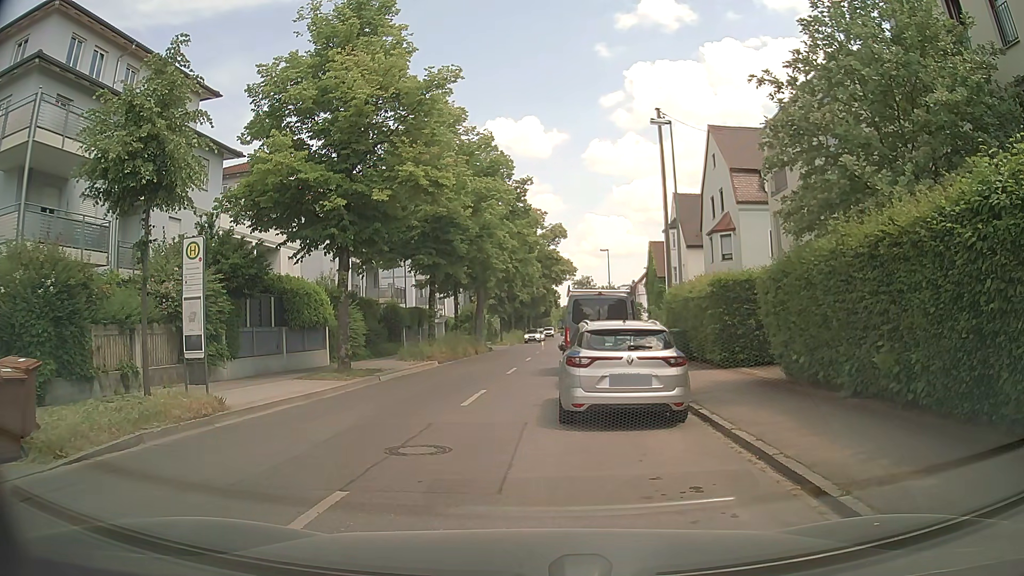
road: tertiary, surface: asphalt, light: Day
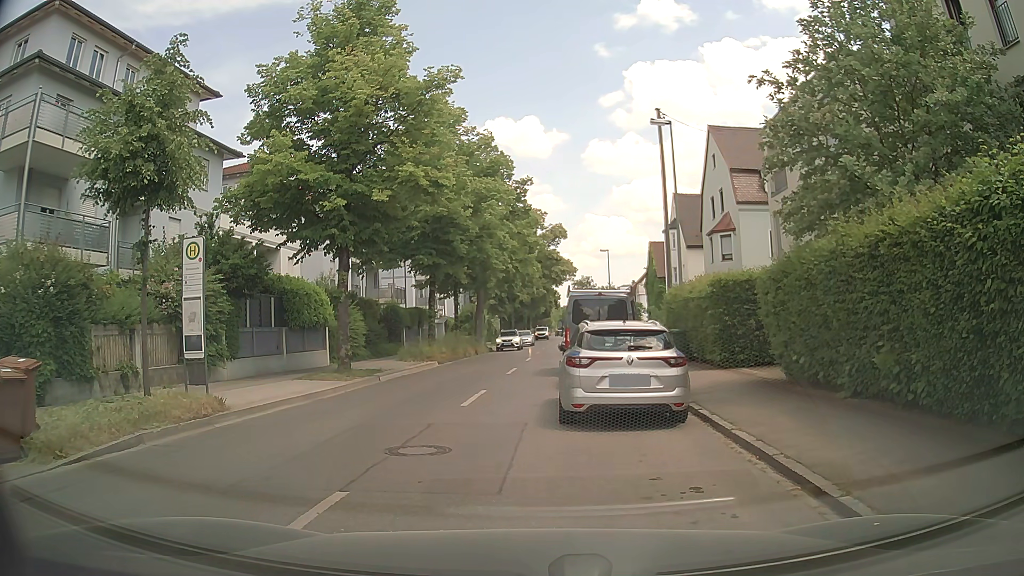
(0.0, 0.0) m; 0°
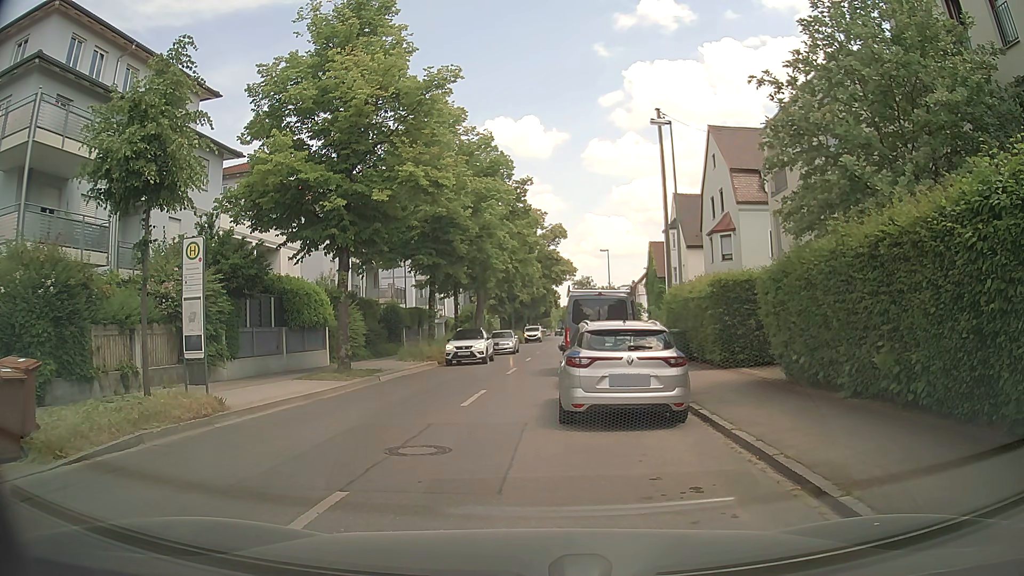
(0.0, 0.0) m; 0°
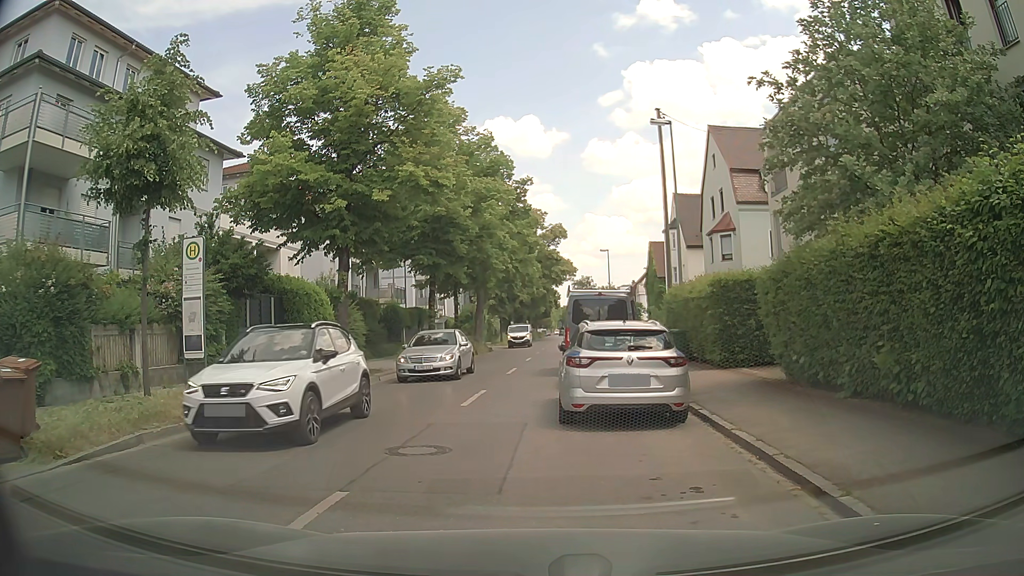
(0.0, 0.0) m; 0°
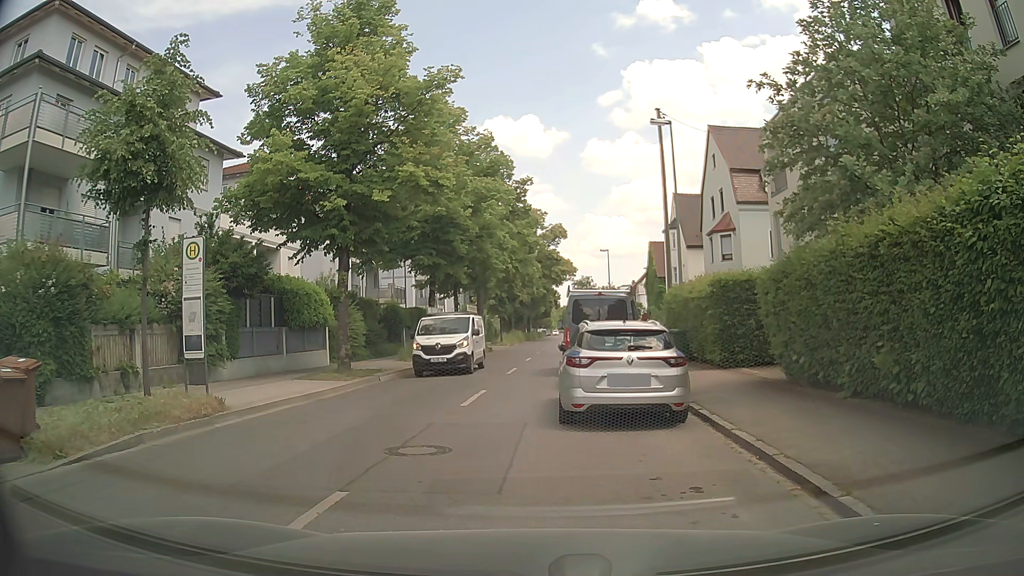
(0.0, 0.0) m; 0°
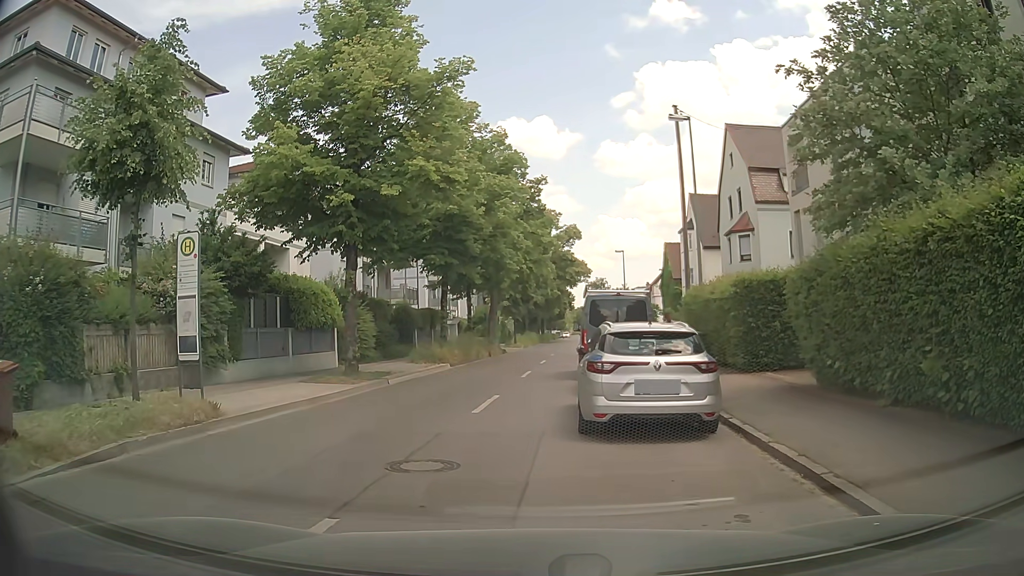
(0.0, +0.8) m; 0°
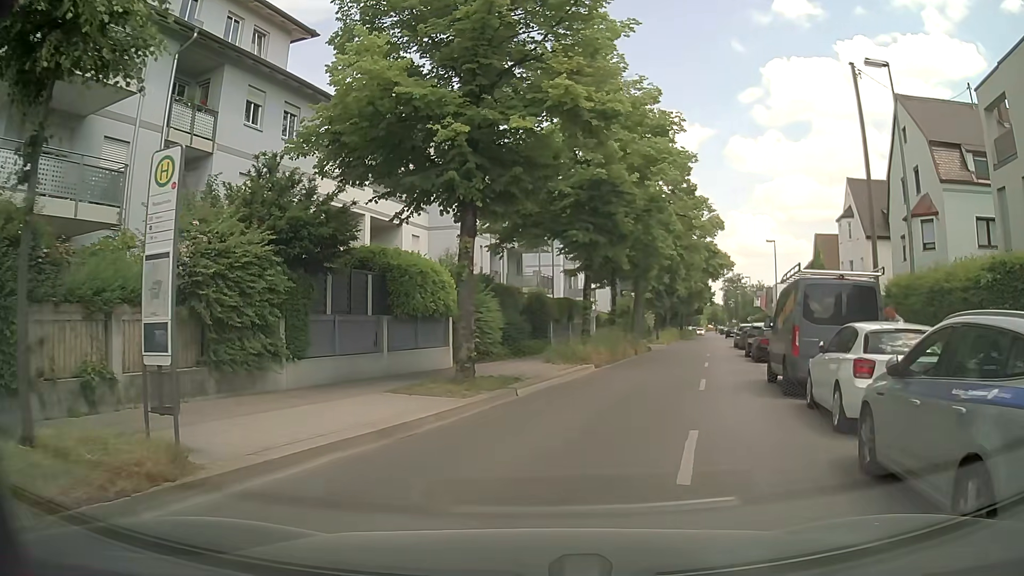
(-1.2, +5.8) m; -14°
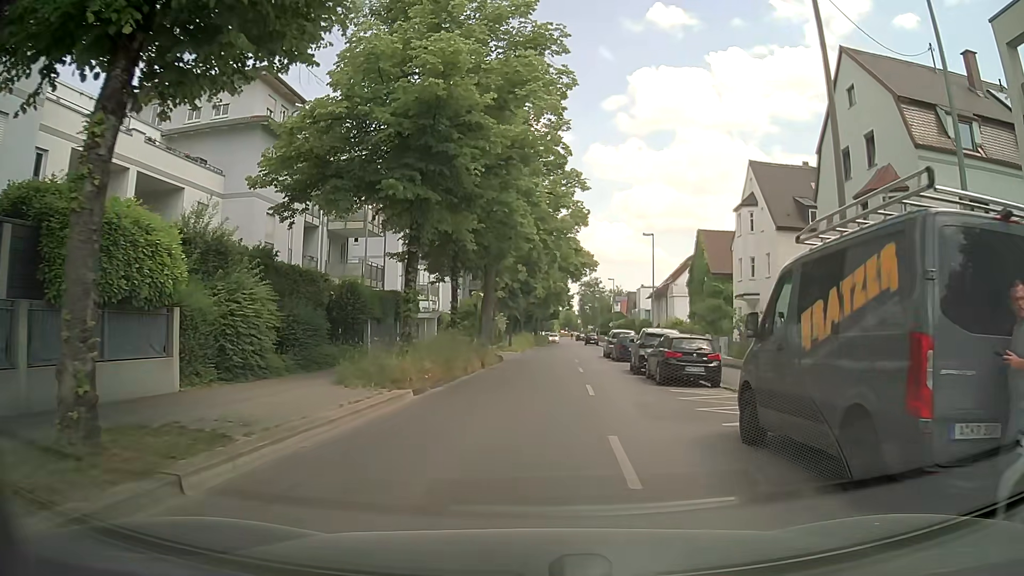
(+1.0, +8.9) m; +12°
(0, +10) (+1, +20) (+2, +30) (+2, +40) (+3, +50) (+3, +60) (+4, +70) (+4, +80) (+5, +90) (+6, +100) m
